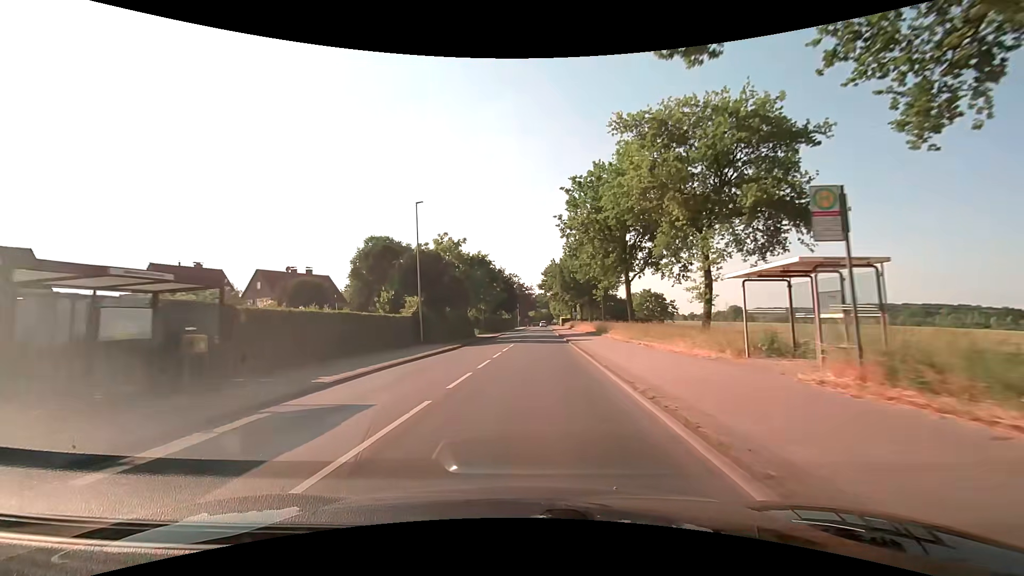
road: secondary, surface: asphalt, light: Day
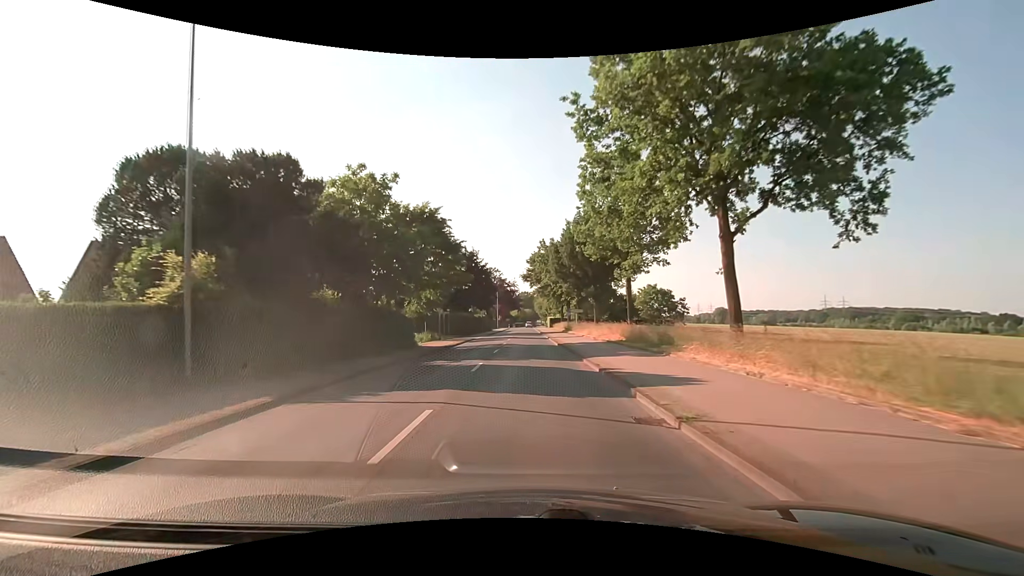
(+0.3, +23.3) m; +2°
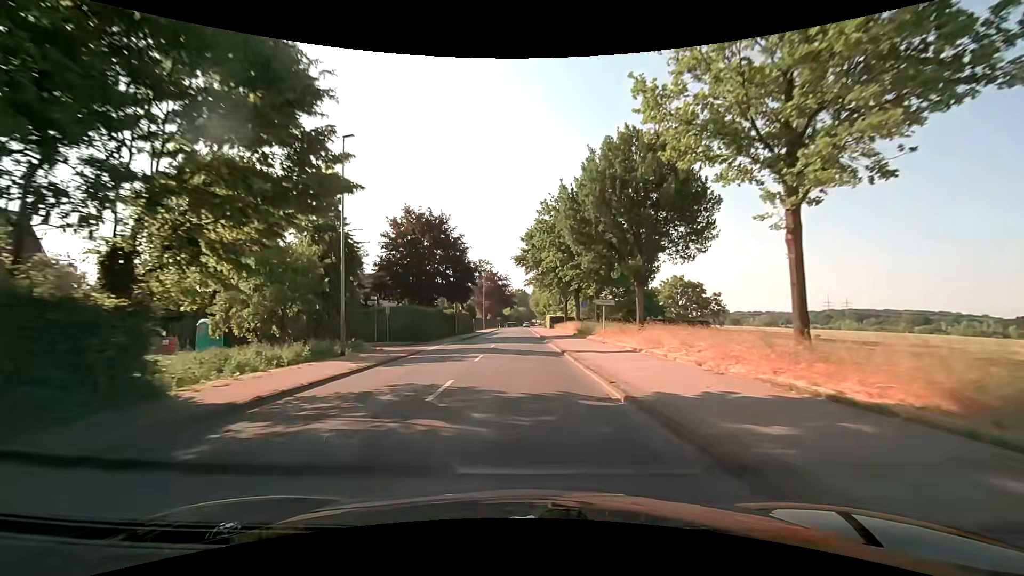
(0.0, +23.4) m; 0°
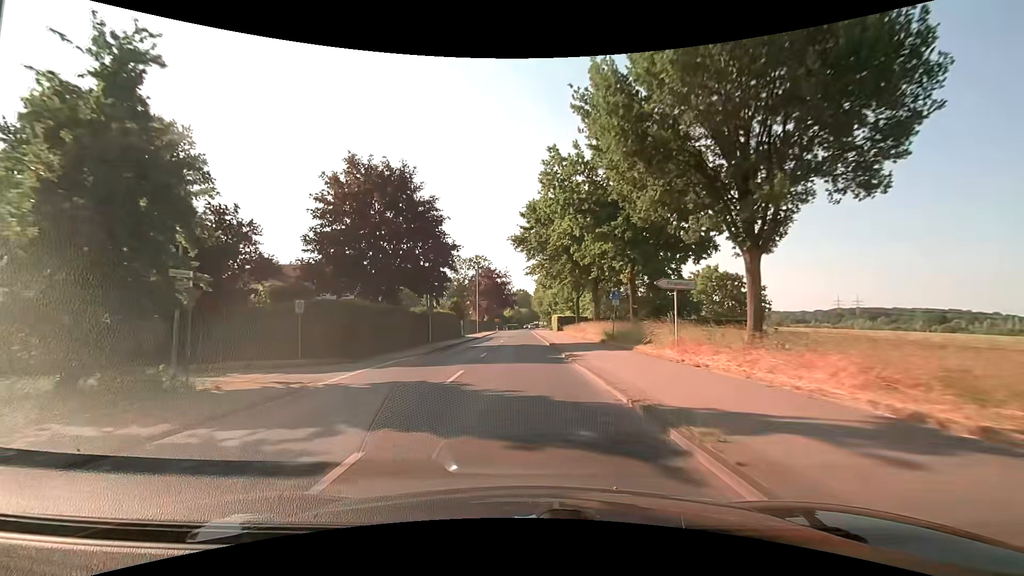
(0.0, +15.6) m; -1°
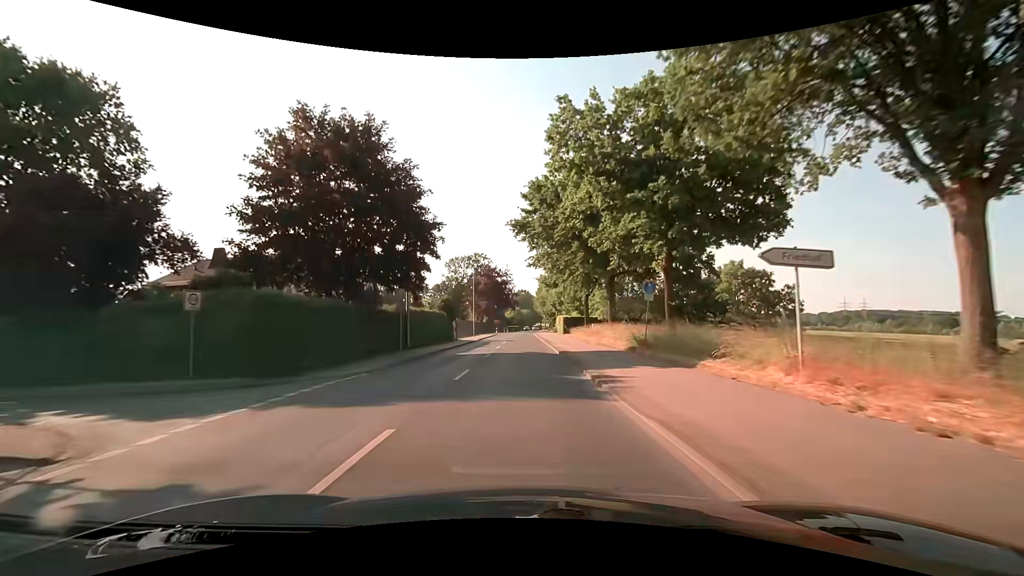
(+0.1, +7.8) m; +1°
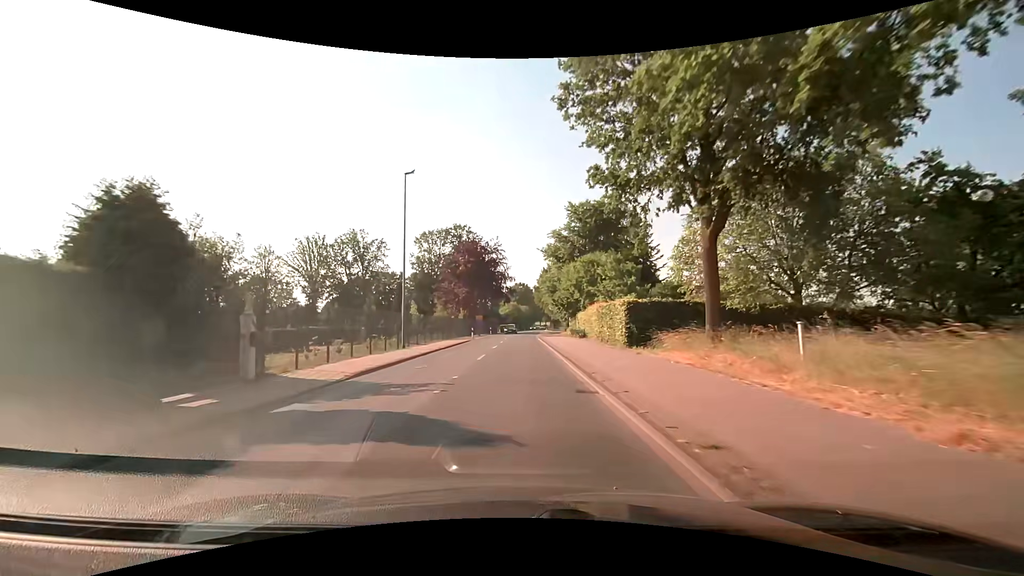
(0.0, +38.9) m; 0°
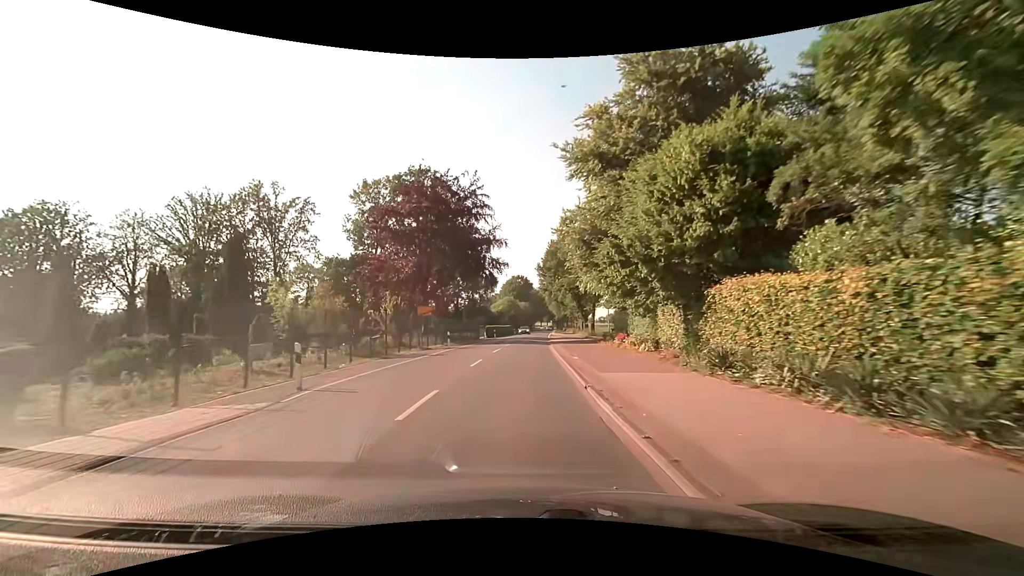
(0.0, +38.7) m; +1°
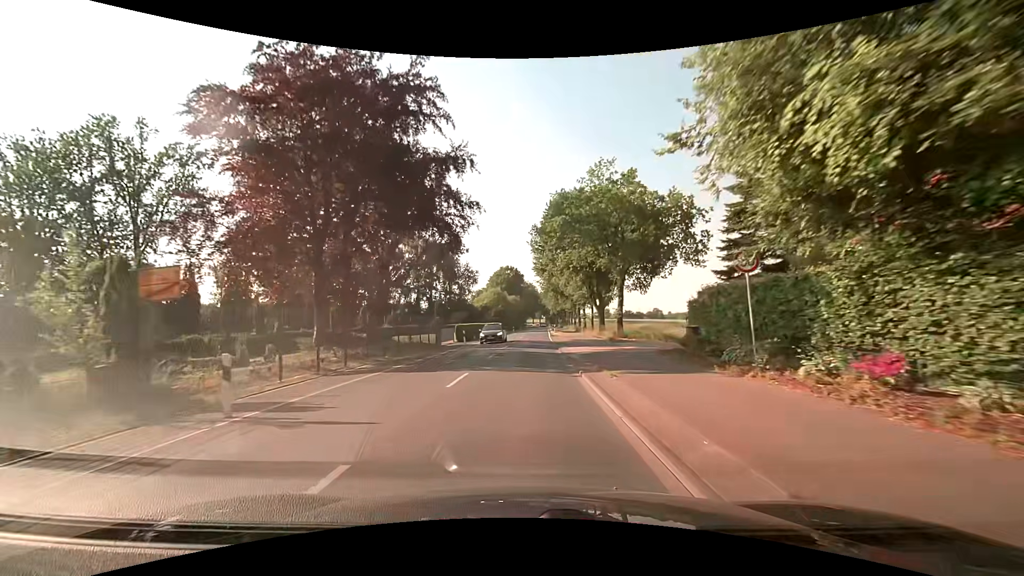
(0.0, +23.3) m; +1°
(0, +10) (0, +20) (0, +30) (+1, +40) (+1, +50) (+1, +60) (+2, +70) (+2, +80) (+2, +90) (+3, +100) m
